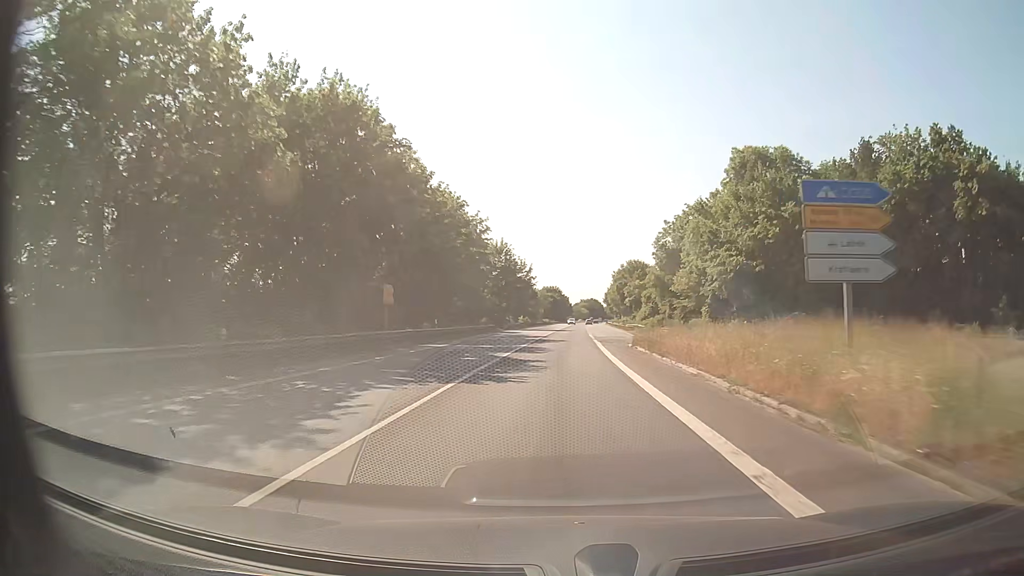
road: secondary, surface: asphalt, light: Day
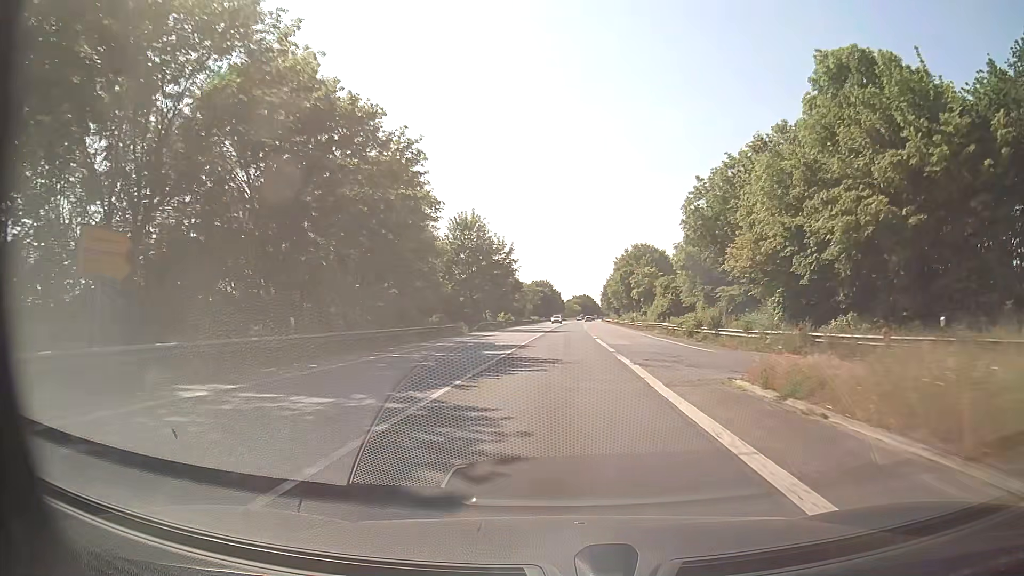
(+0.2, +22.9) m; +1°
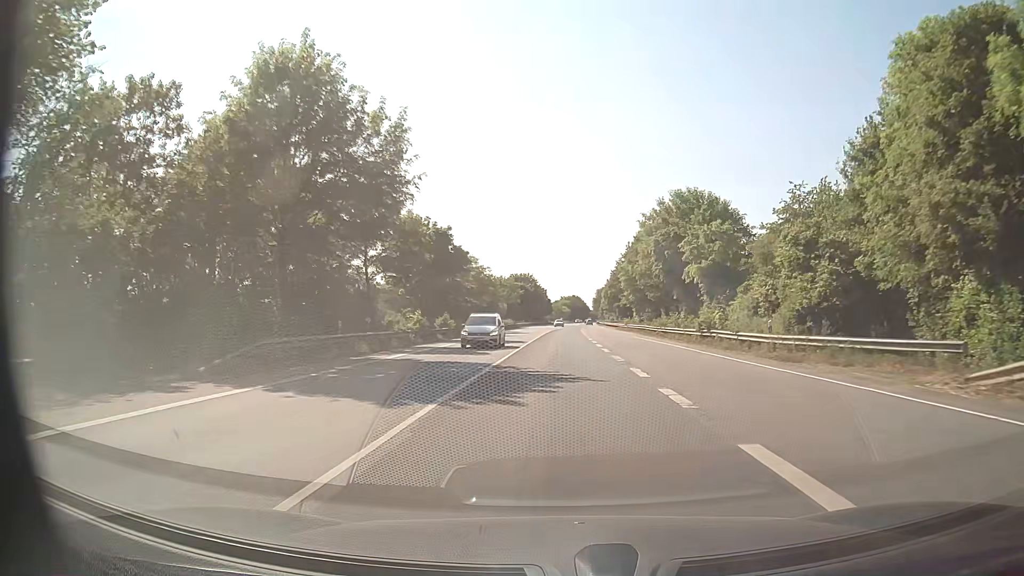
(+0.2, +45.9) m; +1°
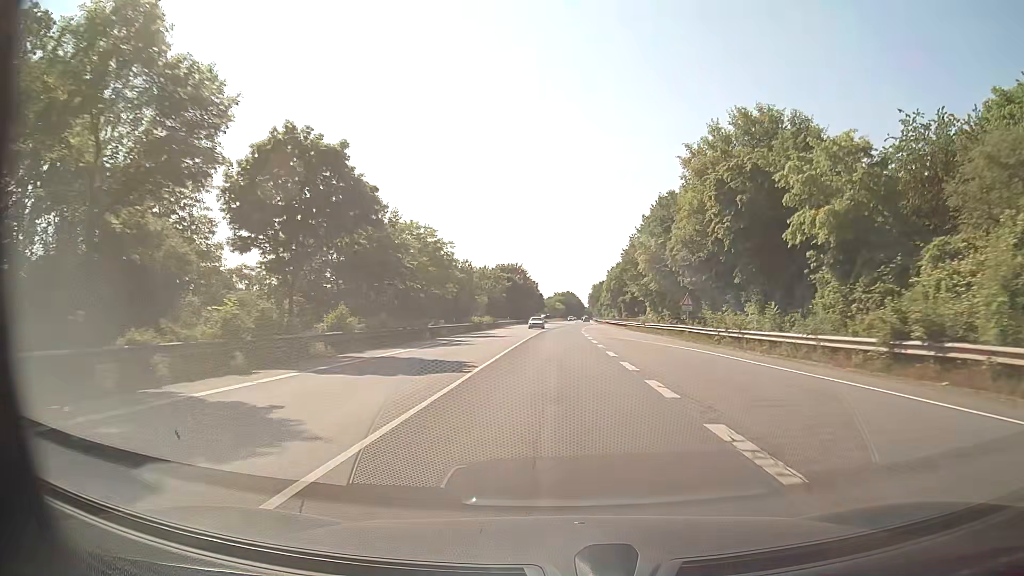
(+0.2, +23.0) m; +1°
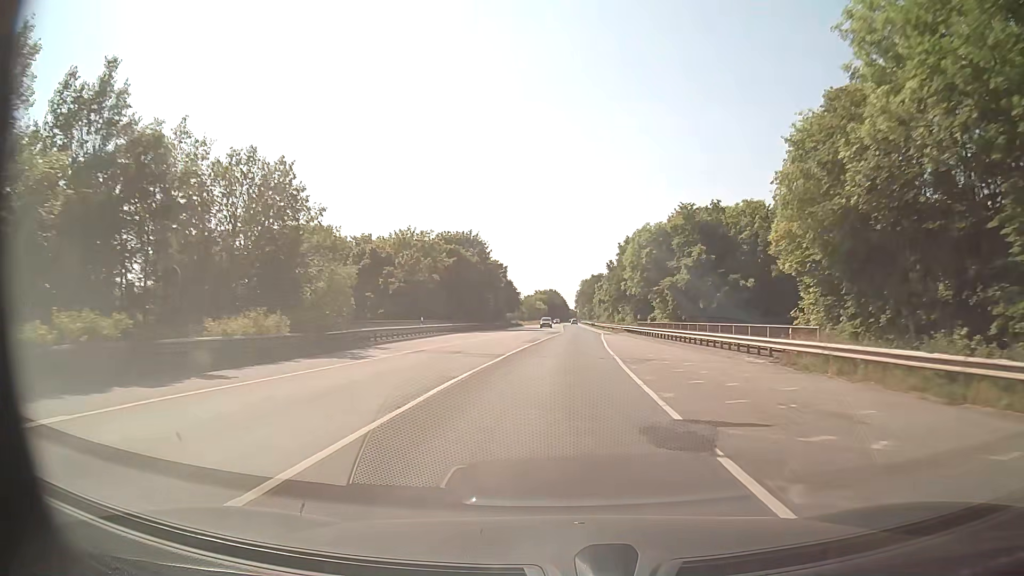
(+0.5, +57.5) m; +2°
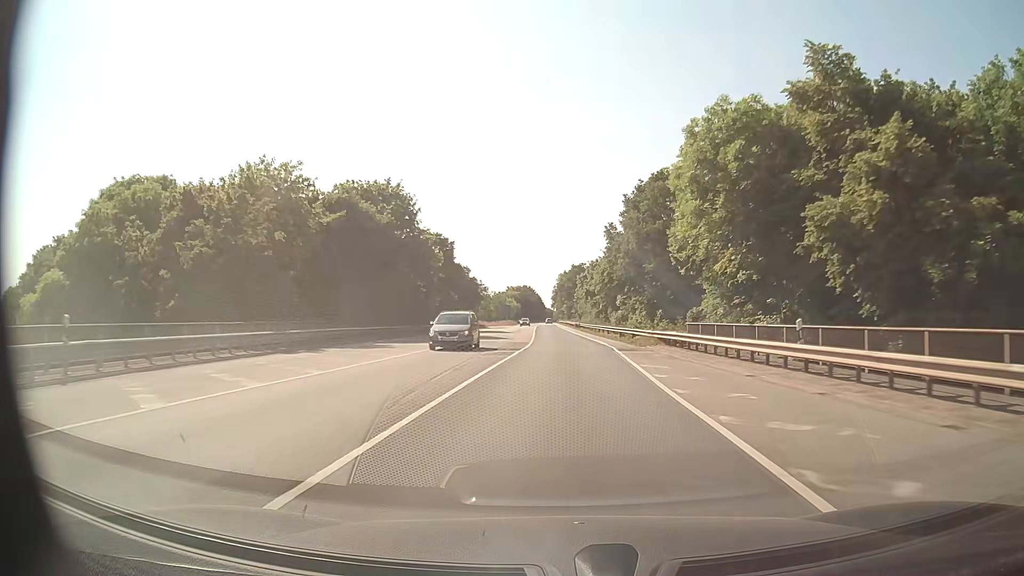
(+0.6, +34.5) m; +2°
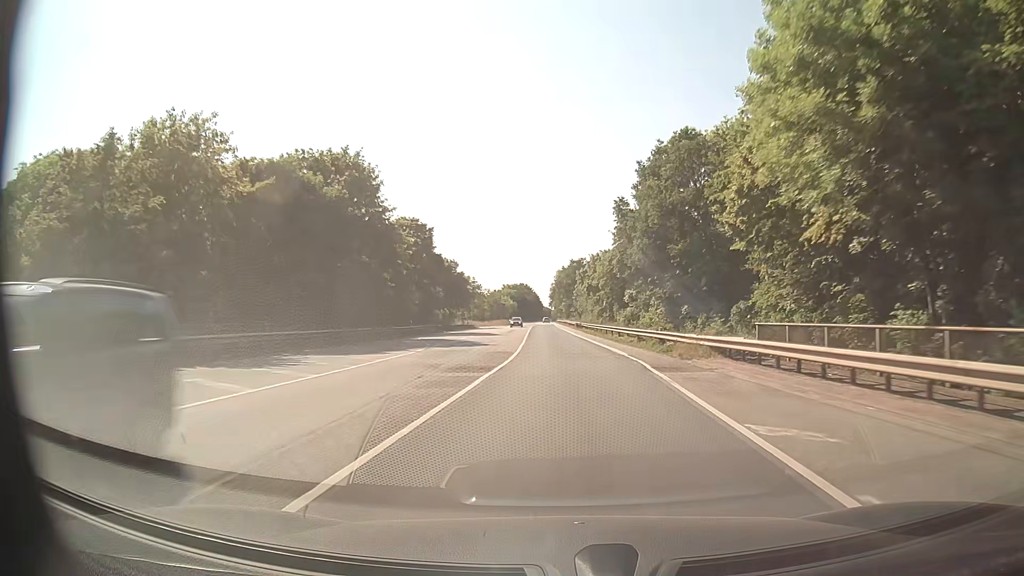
(0.0, +11.5) m; 0°
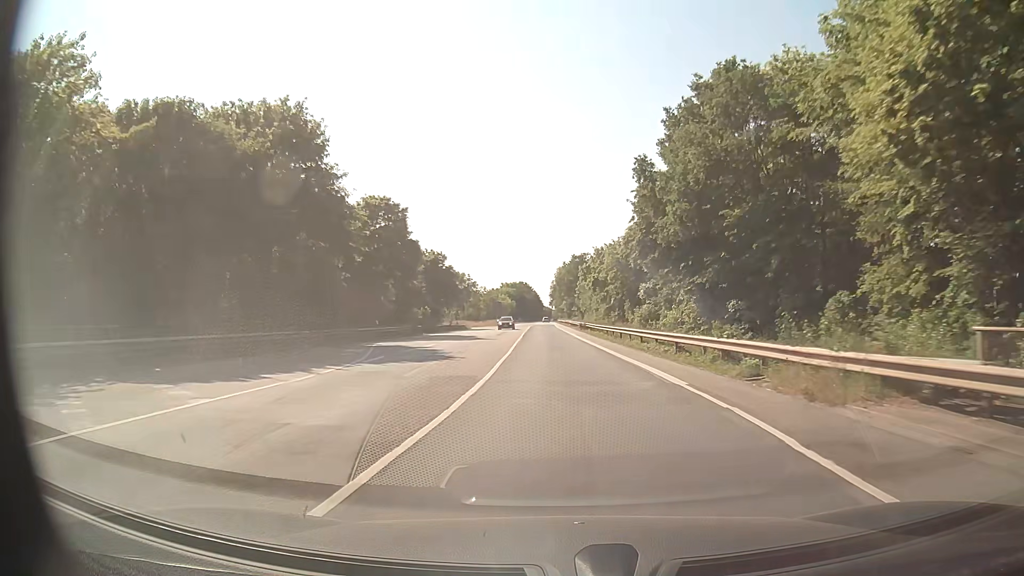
(0.0, +11.5) m; 0°
(0, +10) (0, +20) (0, +30) (0, +40) (0, +50) (-1, +60) (-1, +70) (-1, +80) (-1, +90) (-2, +100) m
